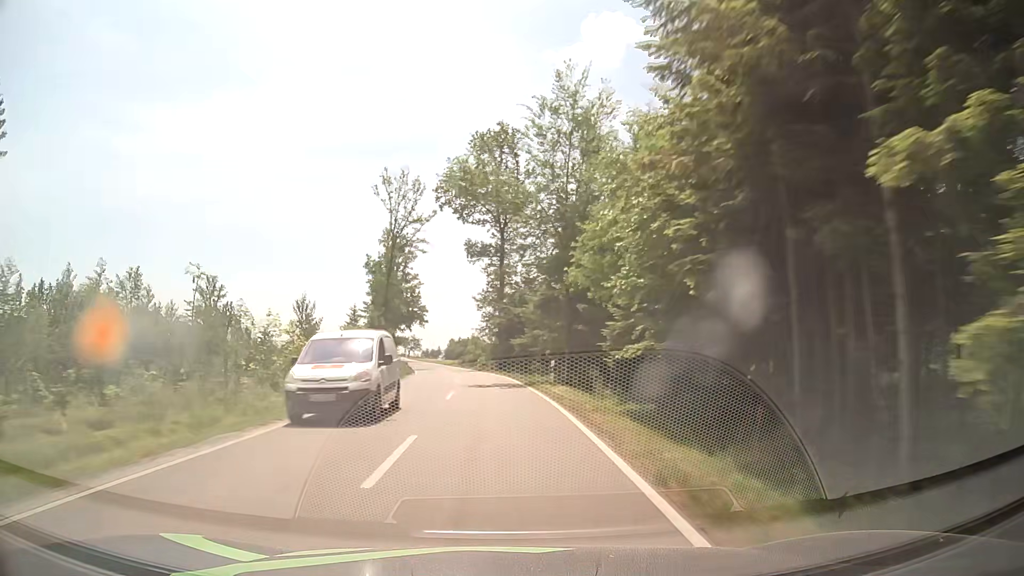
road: tertiary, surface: asphalt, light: Day
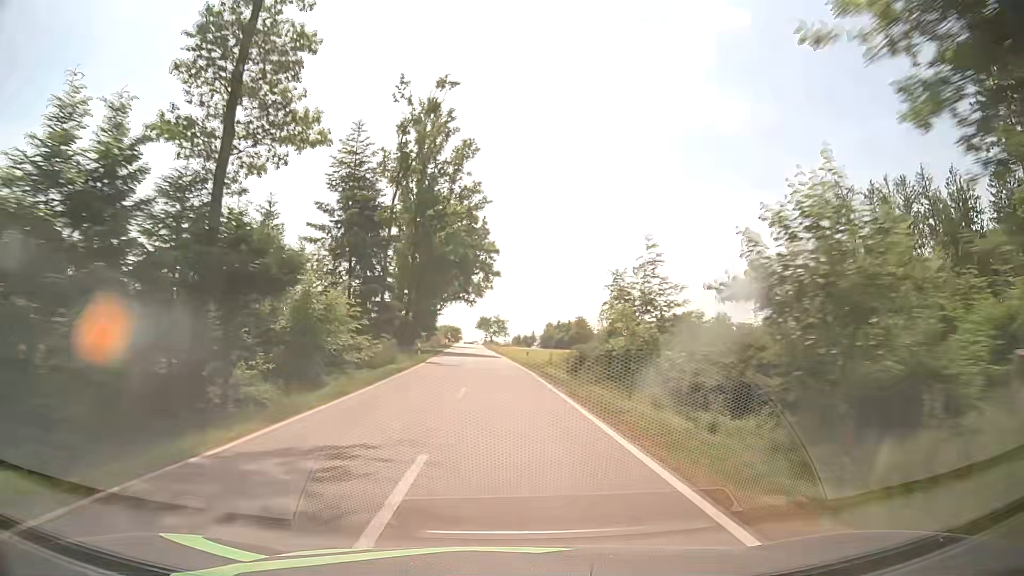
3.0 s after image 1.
(-4.3, +62.0) m; -8°
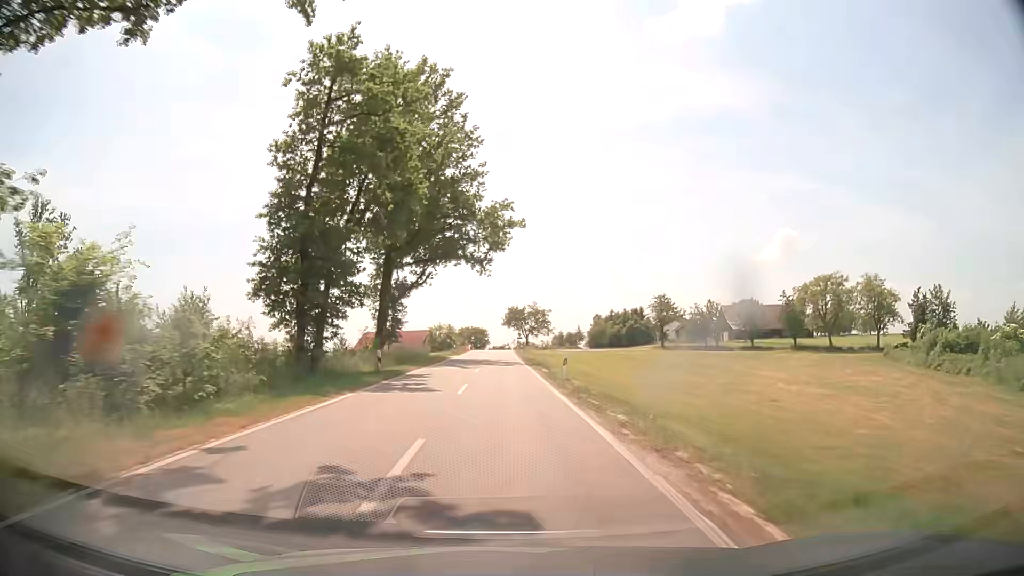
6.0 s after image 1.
(-1.9, +59.0) m; -3°
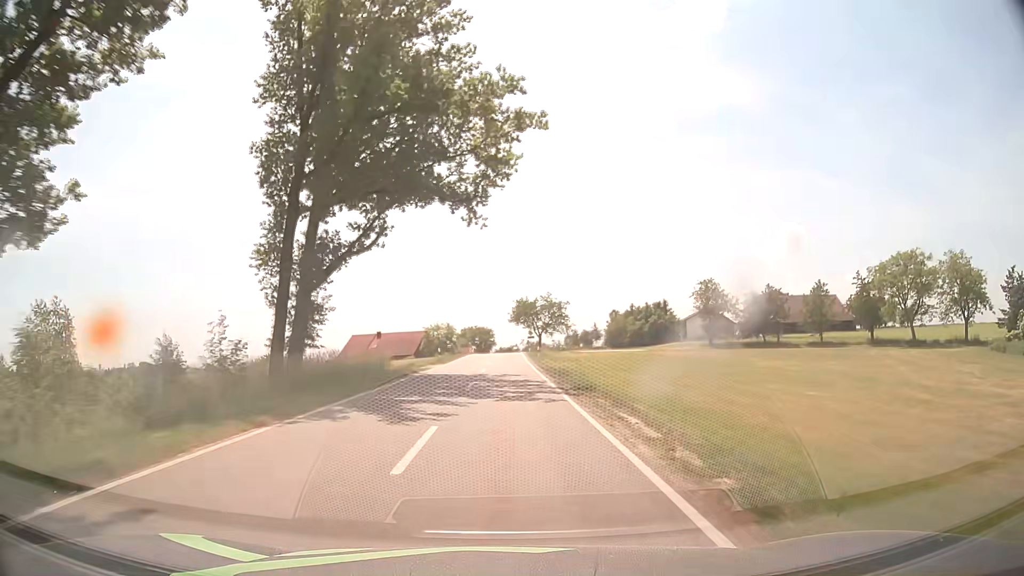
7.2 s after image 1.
(-0.2, +22.5) m; -1°
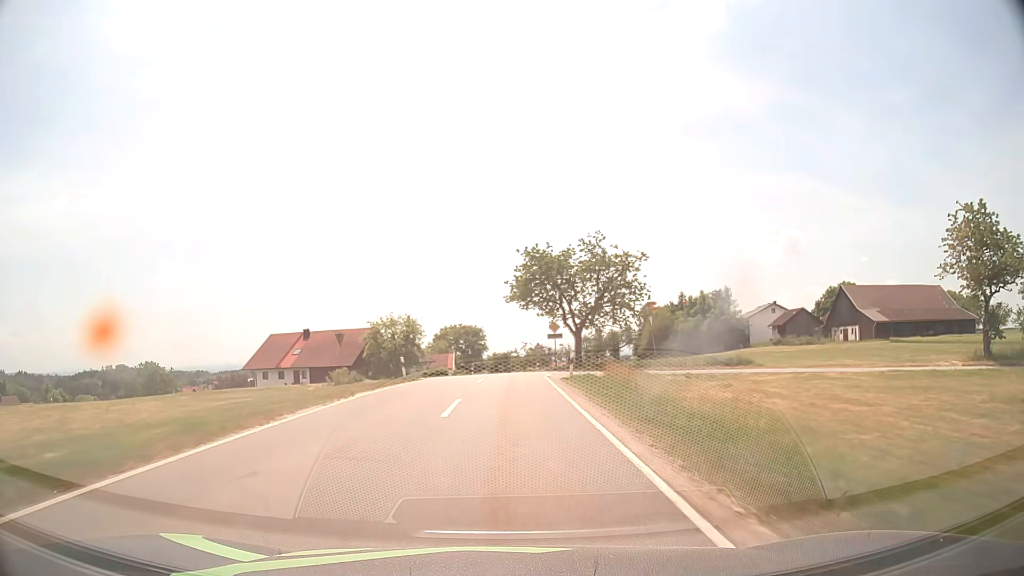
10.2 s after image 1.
(-0.2, +54.9) m; 0°
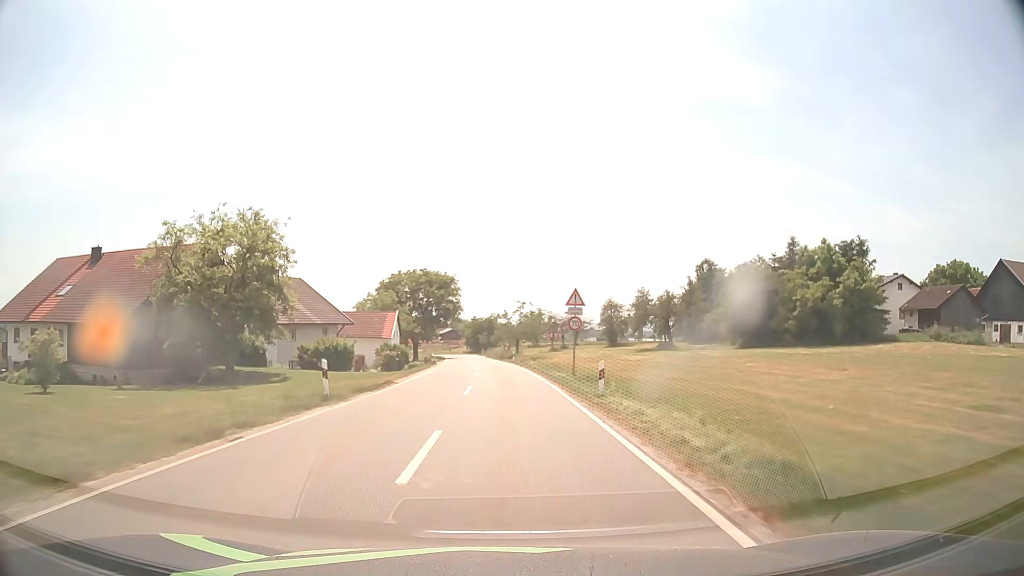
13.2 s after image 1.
(+0.4, +54.3) m; +1°
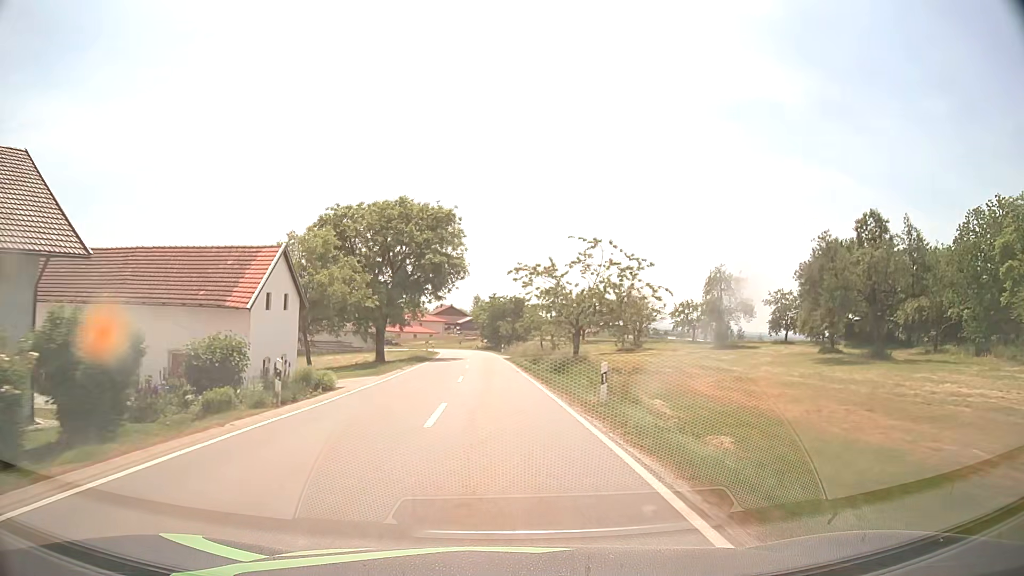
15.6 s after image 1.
(-0.6, +44.1) m; -2°
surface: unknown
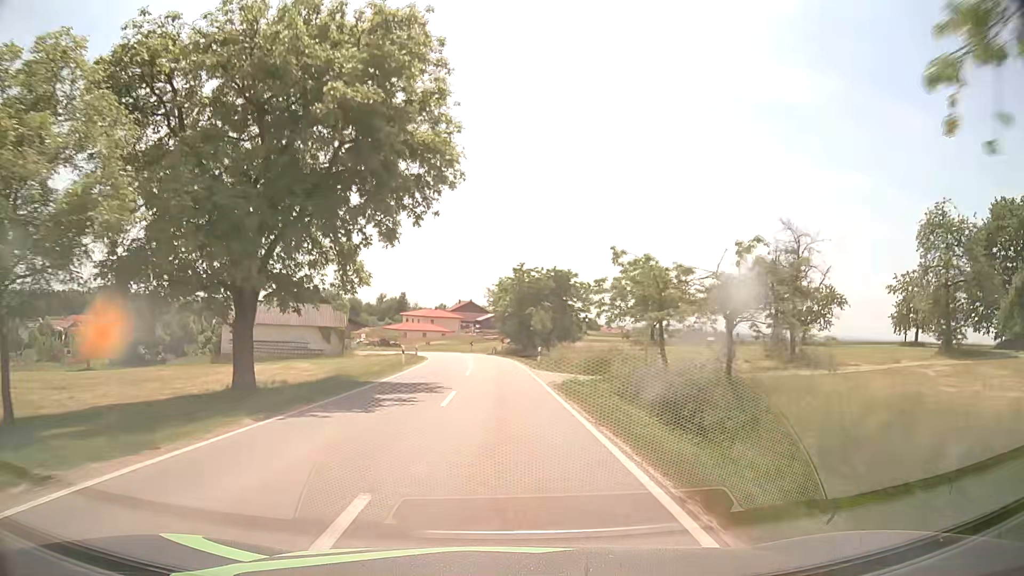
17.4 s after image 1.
(-0.6, +32.8) m; -2°
(0, +10) (0, +20) (0, +30) (0, +40) (-1, +50) (-3, +60) (-5, +70) (-8, +79) (-13, +88) (-18, +97) m
